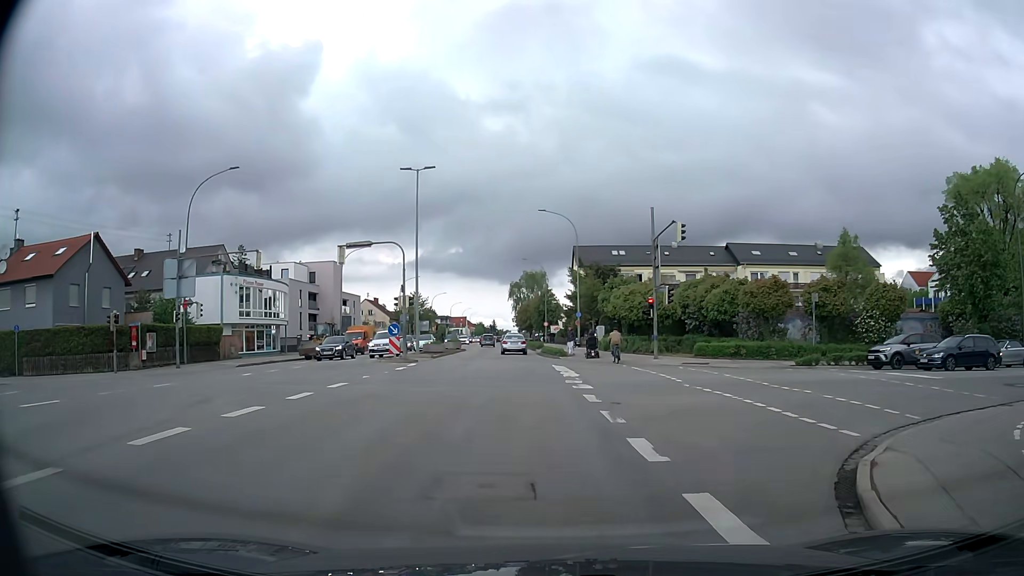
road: tertiary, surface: asphalt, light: Day
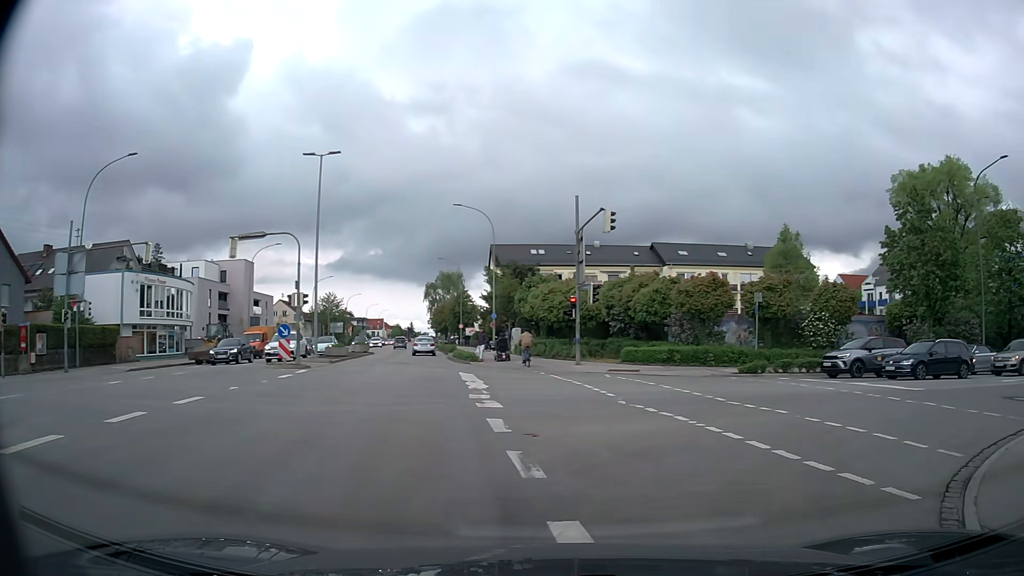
(+0.2, +3.7) m; +7°
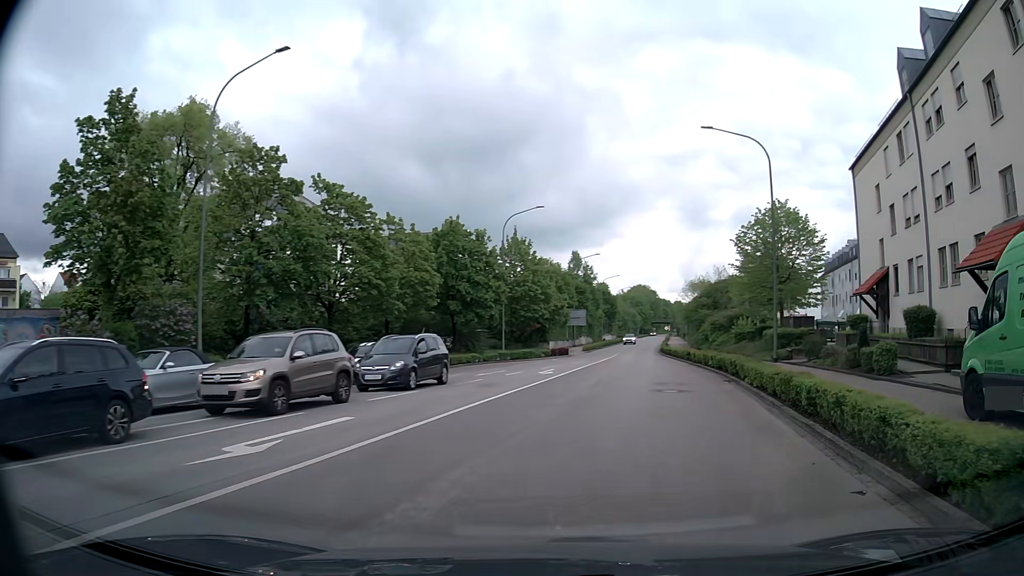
(+9.3, +14.1) m; +66°
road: secondary
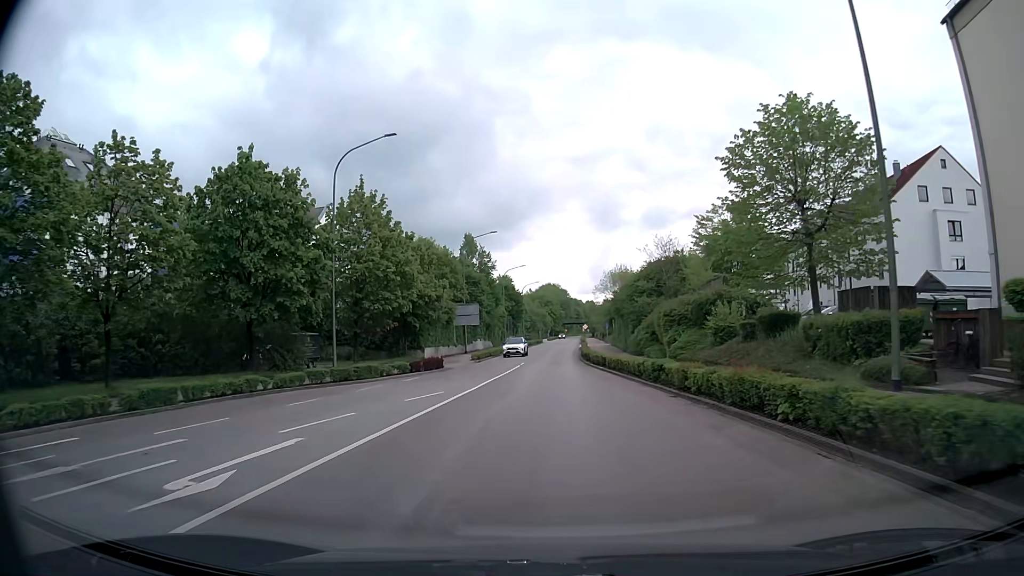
(+2.6, +22.0) m; +7°
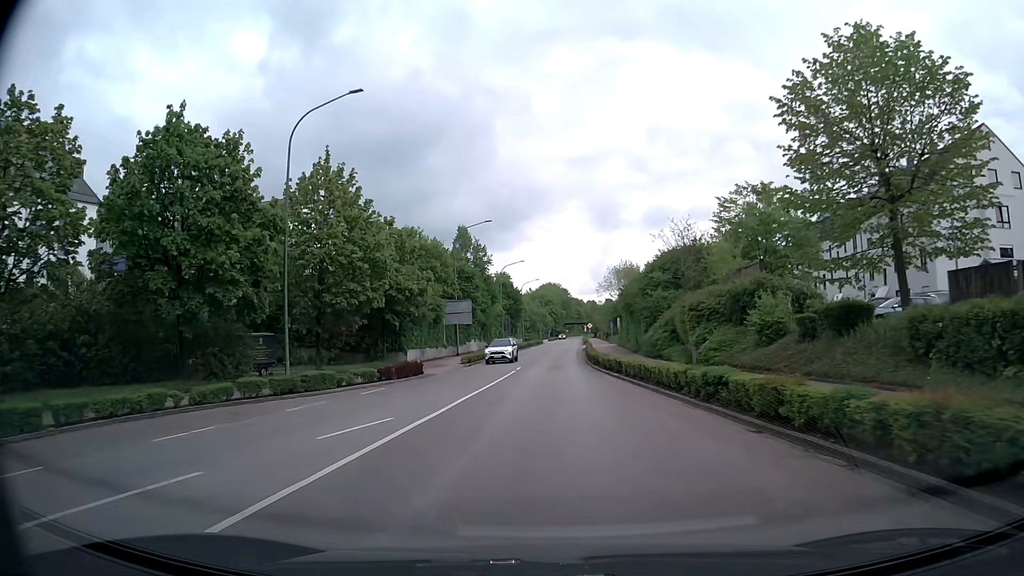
(0.0, +6.9) m; +1°
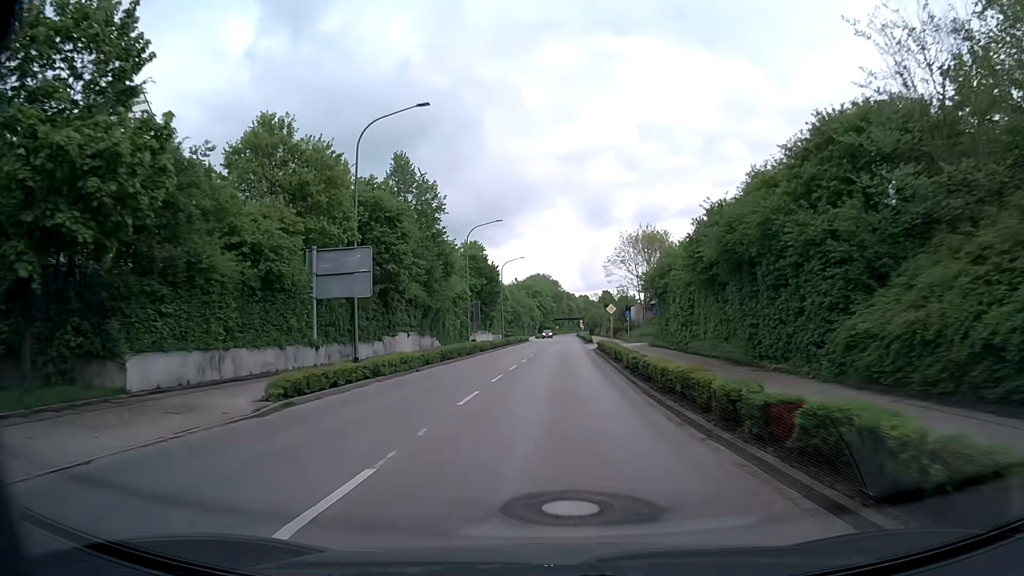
(-0.2, +31.7) m; 0°
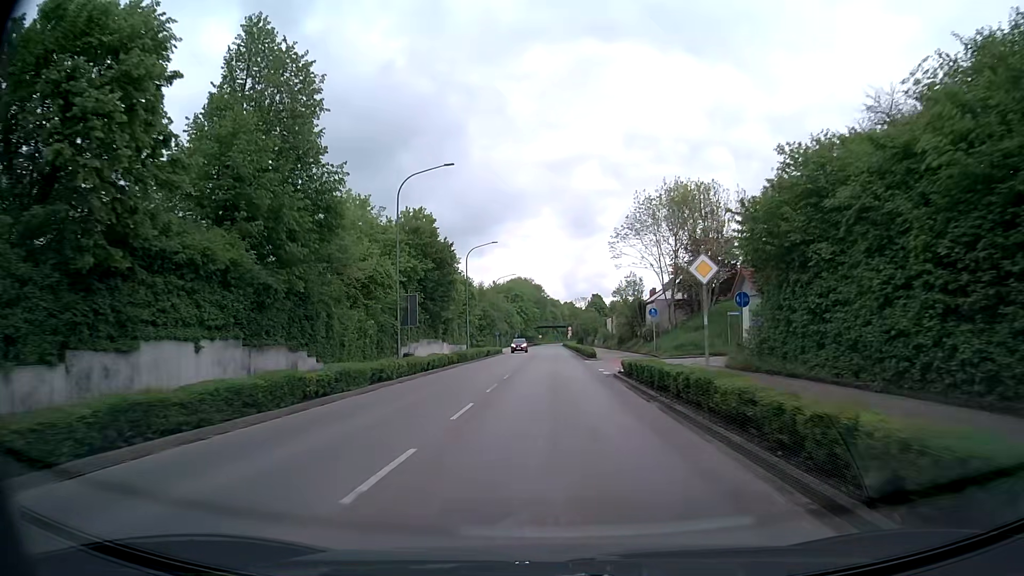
(+0.5, +25.5) m; +2°
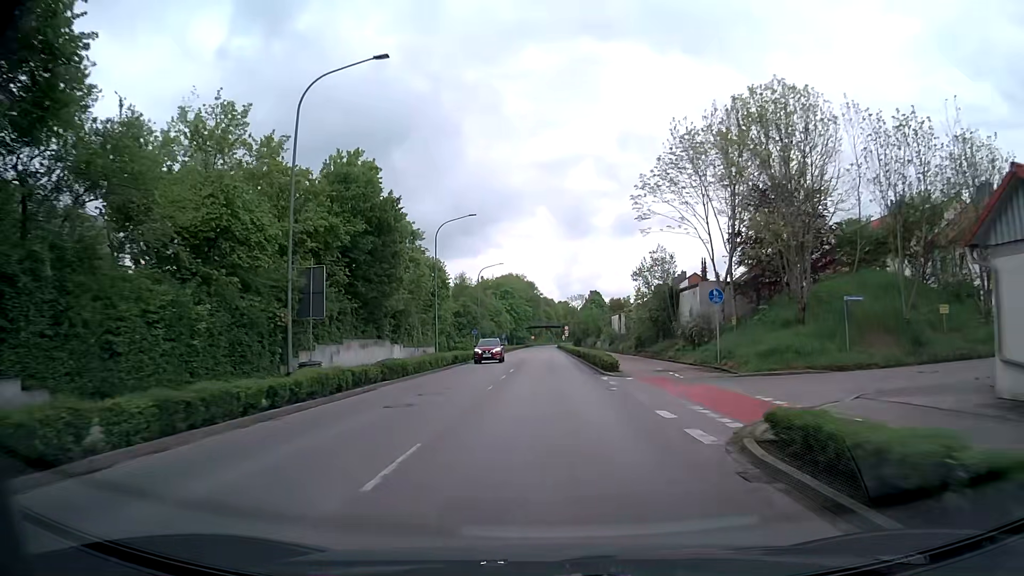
(+0.1, +17.5) m; +1°
(0, +10) (0, +20) (0, +30) (0, +40) (0, +50) (0, +60) (0, +70) (0, +80) (0, +90) (0, +100) m
